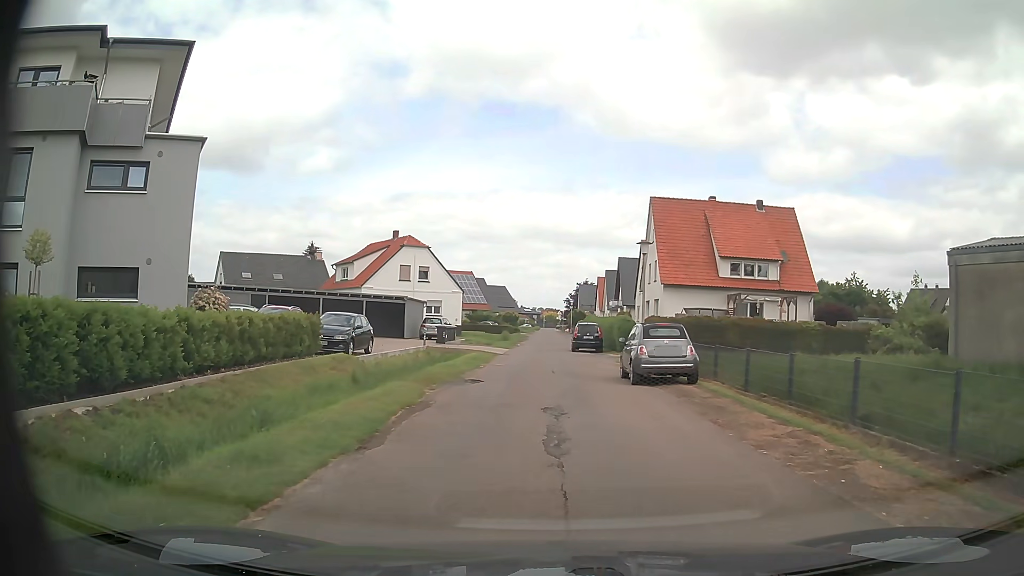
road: residential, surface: asphalt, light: Day
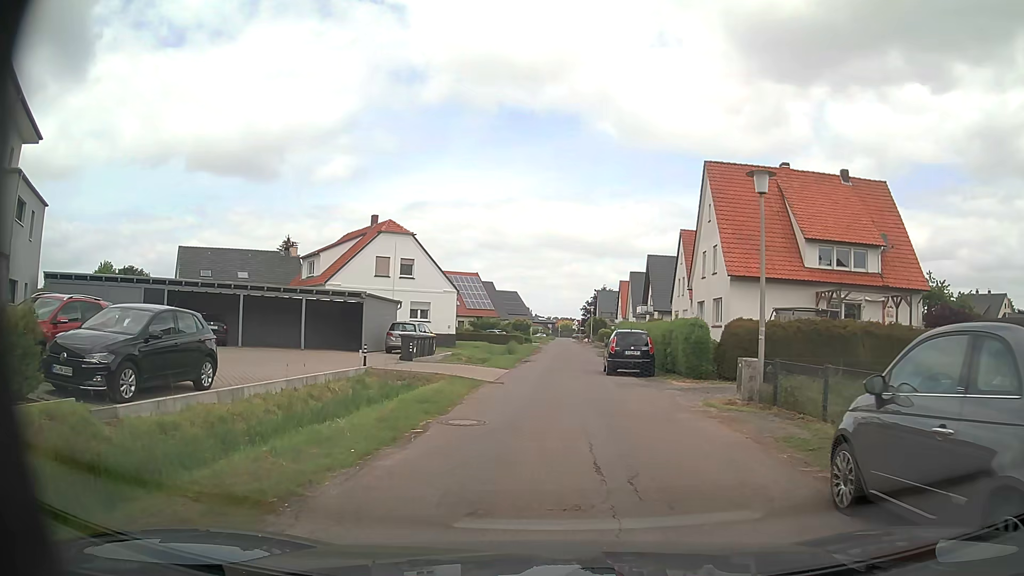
(-0.2, +13.7) m; -2°
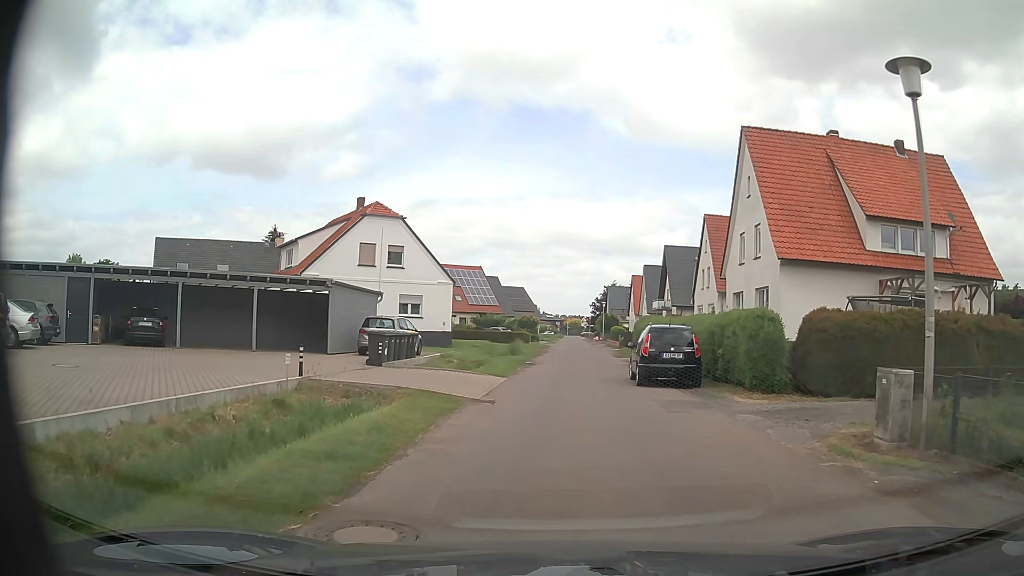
(0.0, +6.2) m; 0°
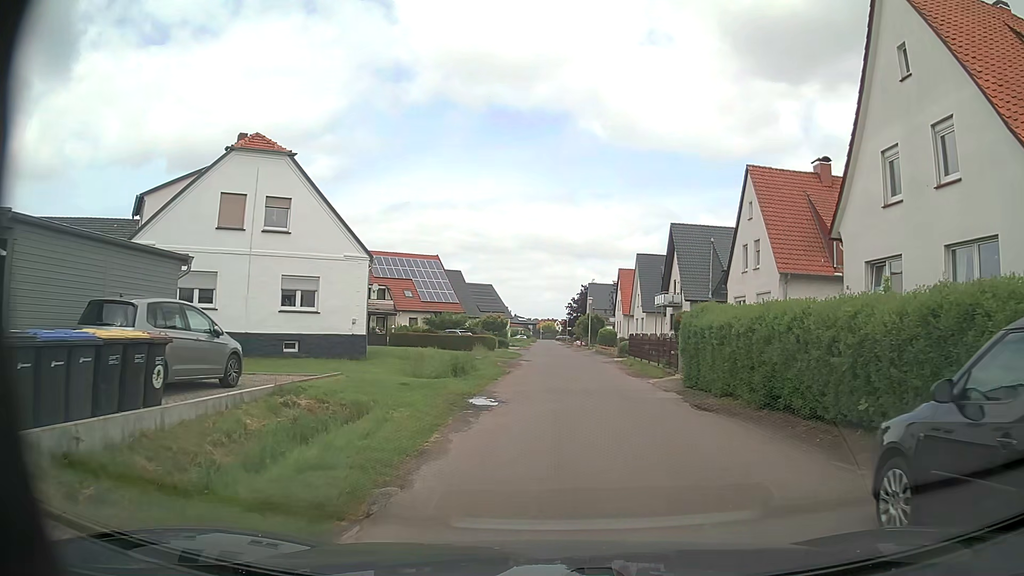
(-0.1, +16.6) m; +4°
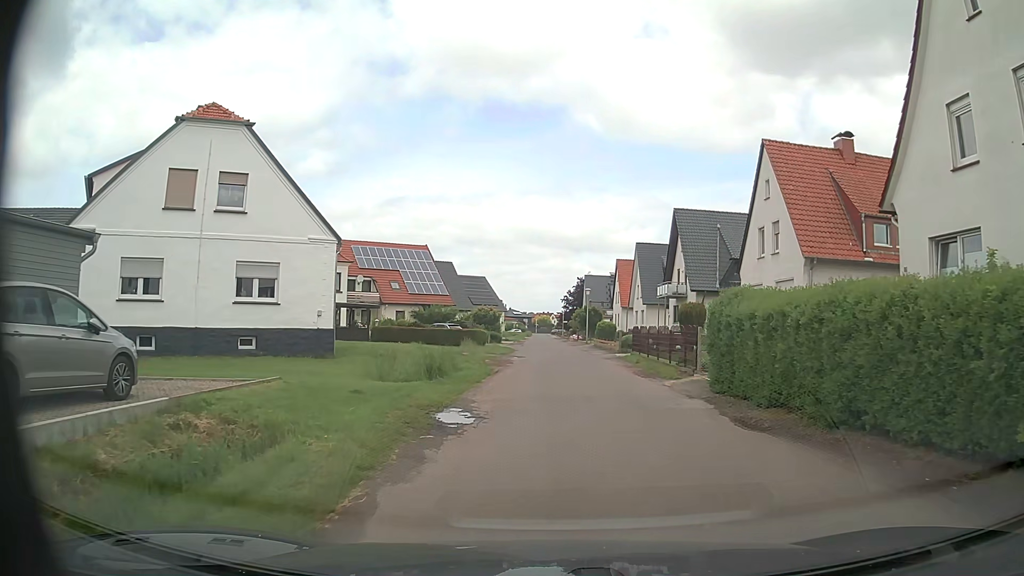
(-0.1, +3.7) m; -2°
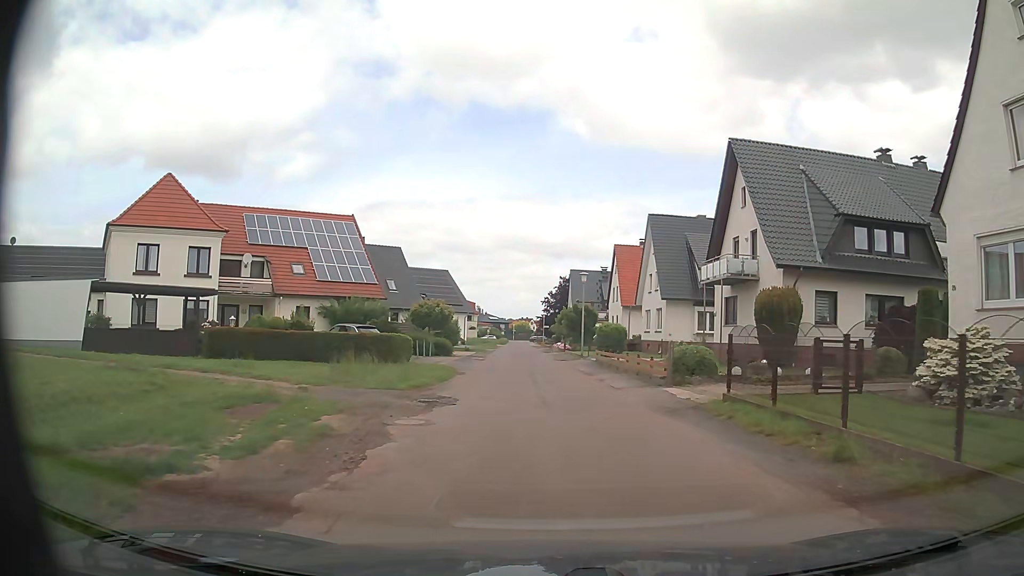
(+0.3, +20.9) m; +2°
(0, +10) (0, +20) (0, +30) (-1, +40) (-1, +50) (-2, +60) (-2, +70) (-3, +80) (-3, +90) (-4, +100) m
